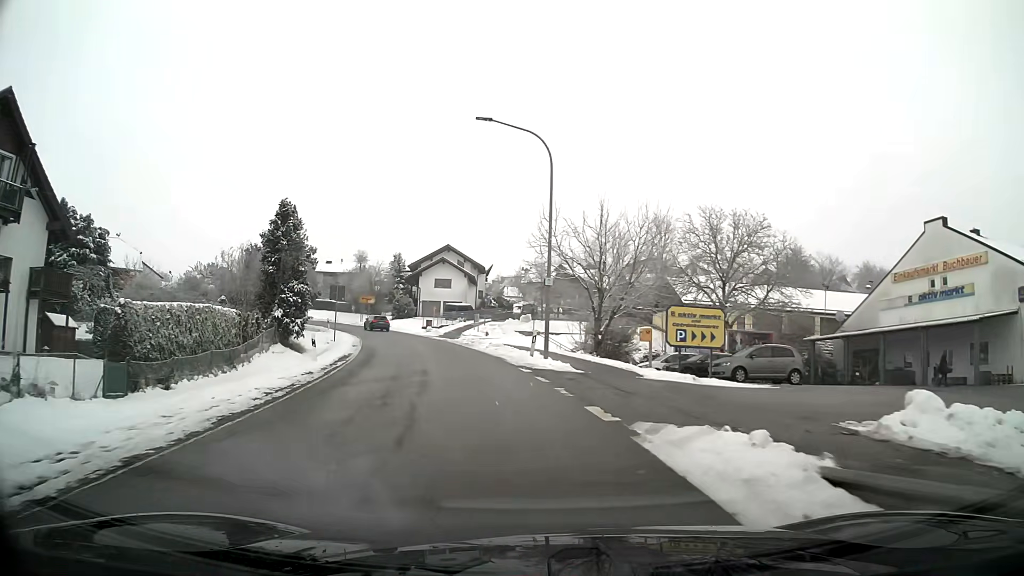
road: secondary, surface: asphalt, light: Day
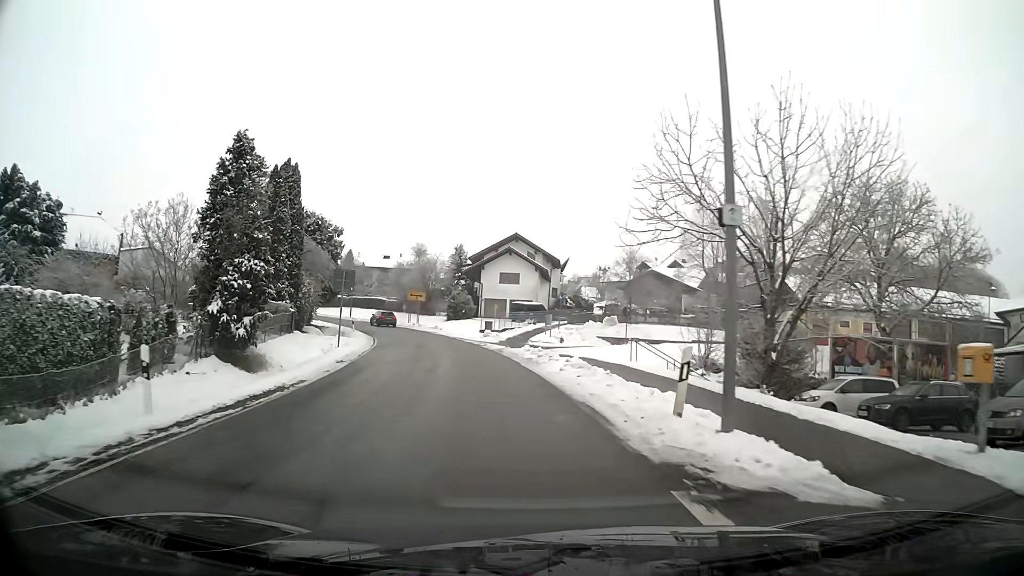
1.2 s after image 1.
(-0.8, +14.2) m; -6°
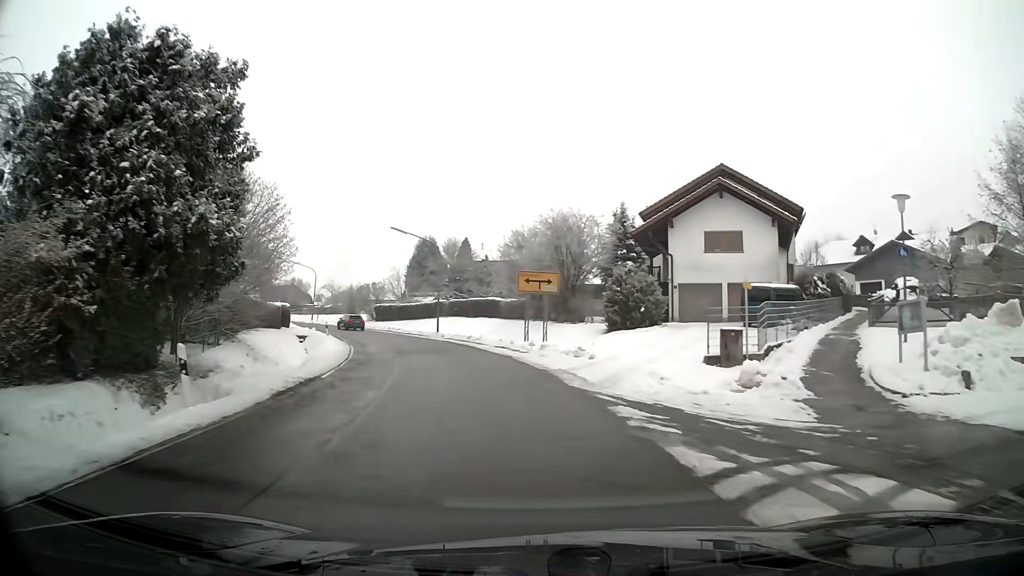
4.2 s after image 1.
(-4.2, +36.0) m; -14°
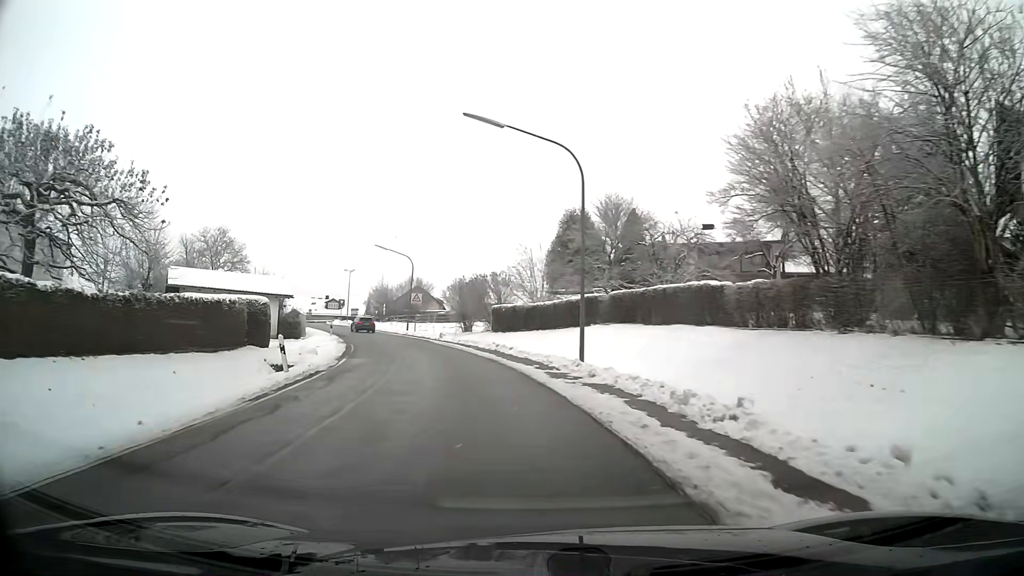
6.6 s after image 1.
(-3.3, +28.5) m; -14°
(0, +10) (-2, +20) (-4, +30) (-6, +39) (-10, +49) (-13, +58) (-17, +67) (-21, +76) (-25, +86) (-29, +95) m
